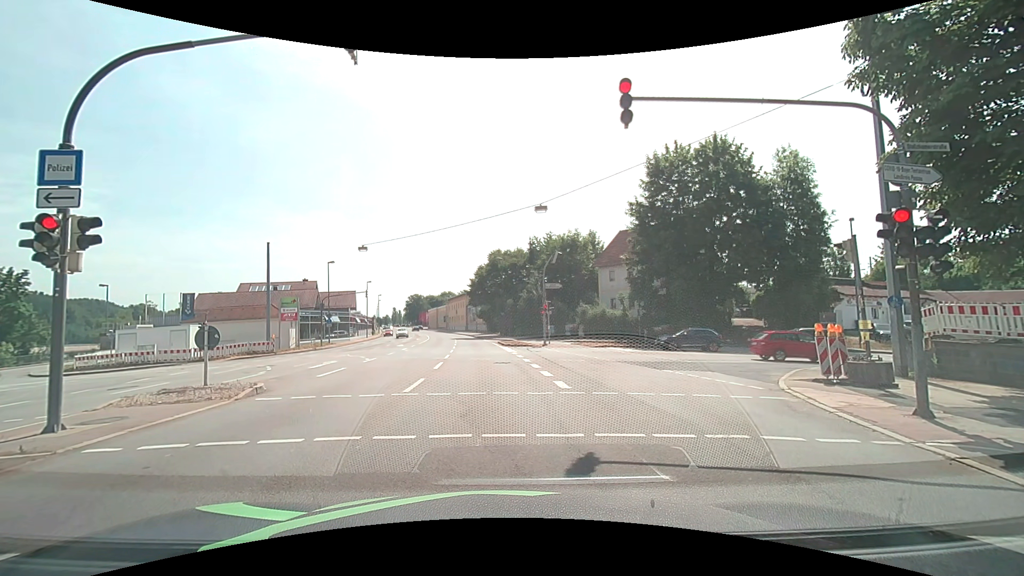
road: primary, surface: asphalt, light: Day
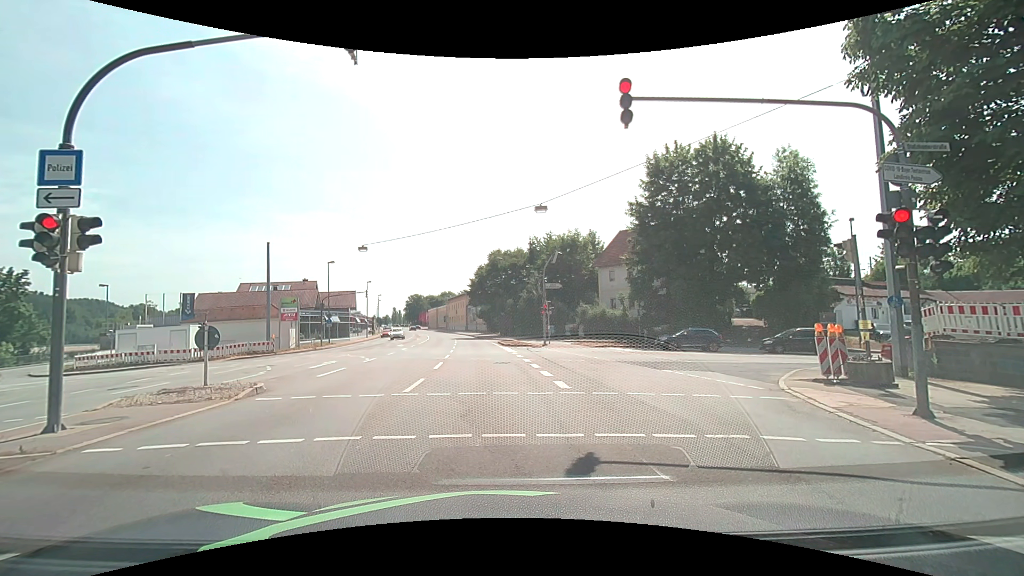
(0.0, 0.0) m; 0°
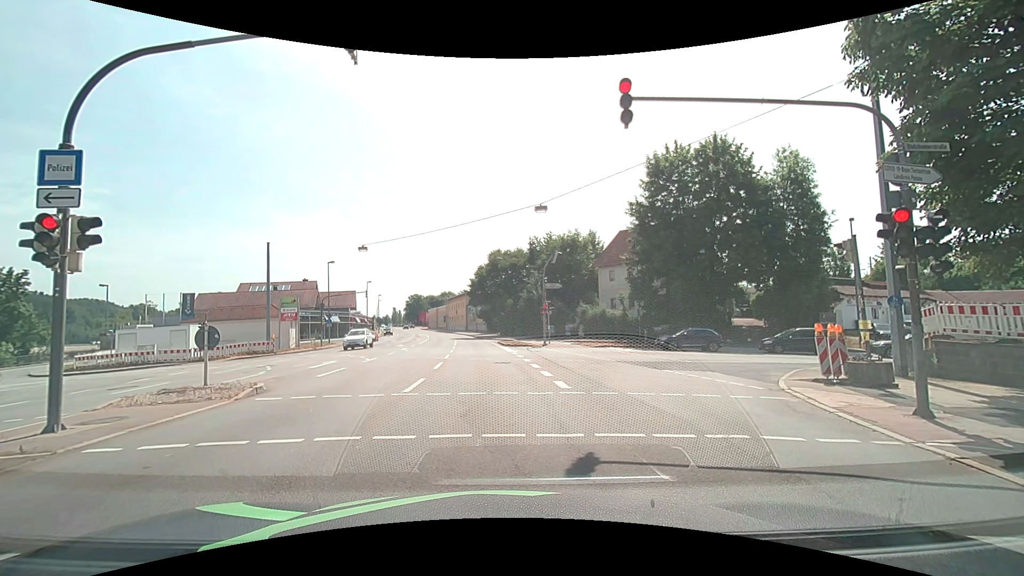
(0.0, 0.0) m; 0°
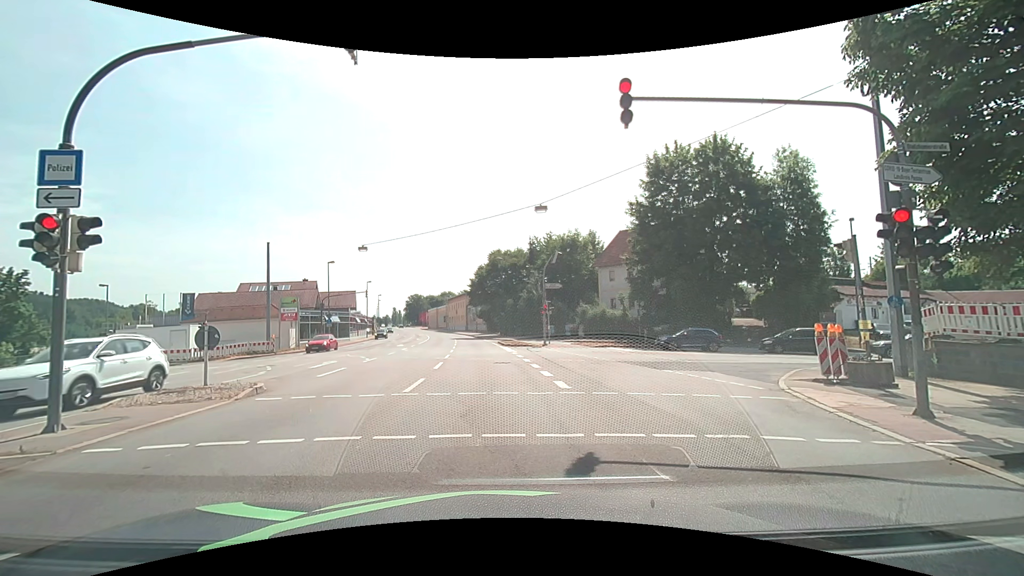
(0.0, 0.0) m; 0°
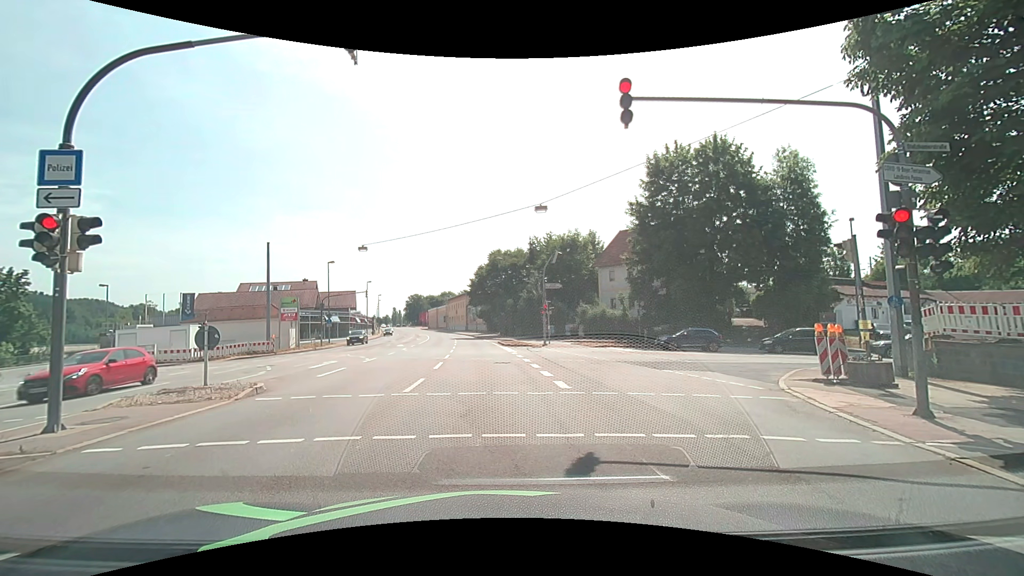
(0.0, 0.0) m; 0°
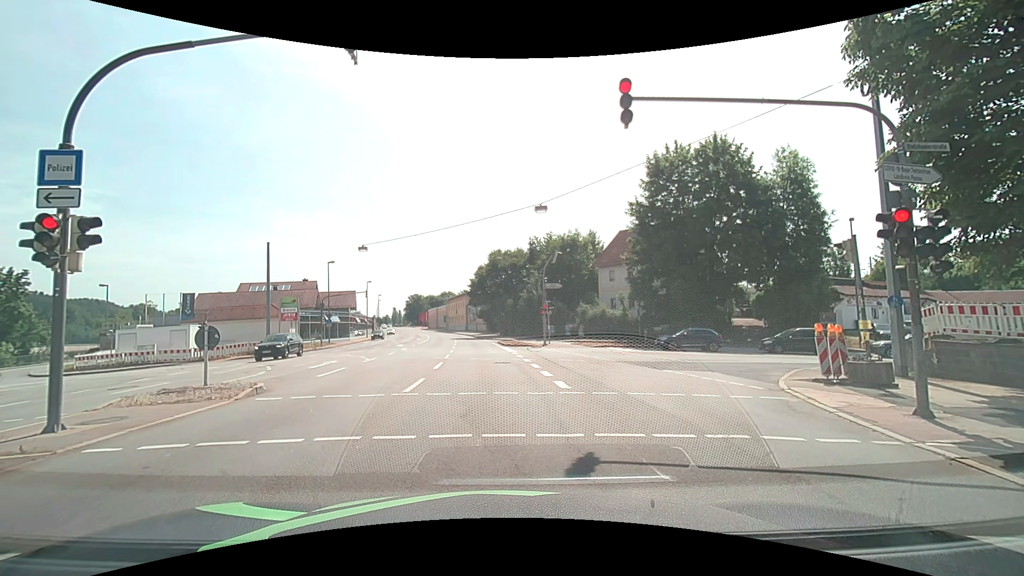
(0.0, 0.0) m; 0°
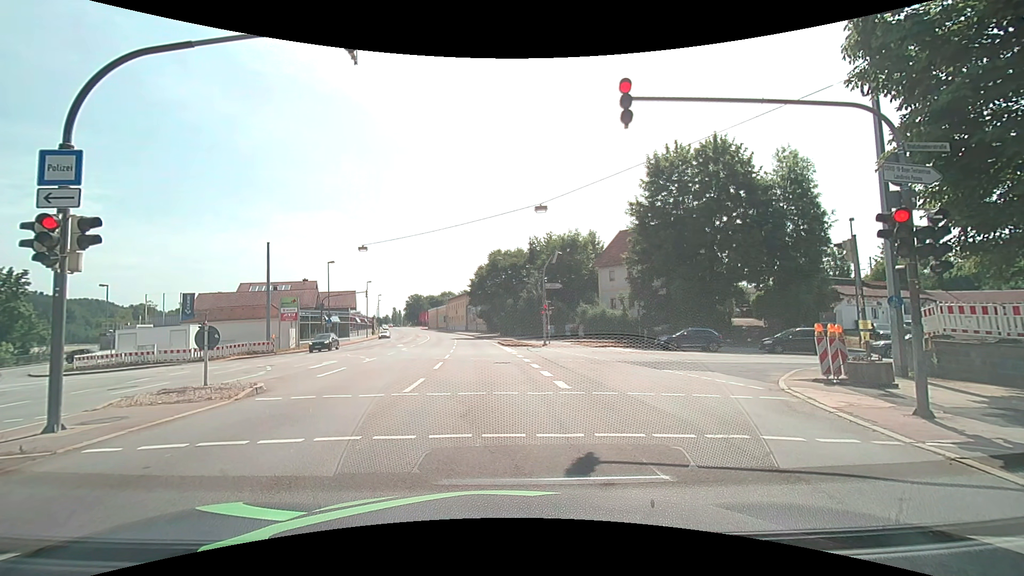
(0.0, 0.0) m; 0°
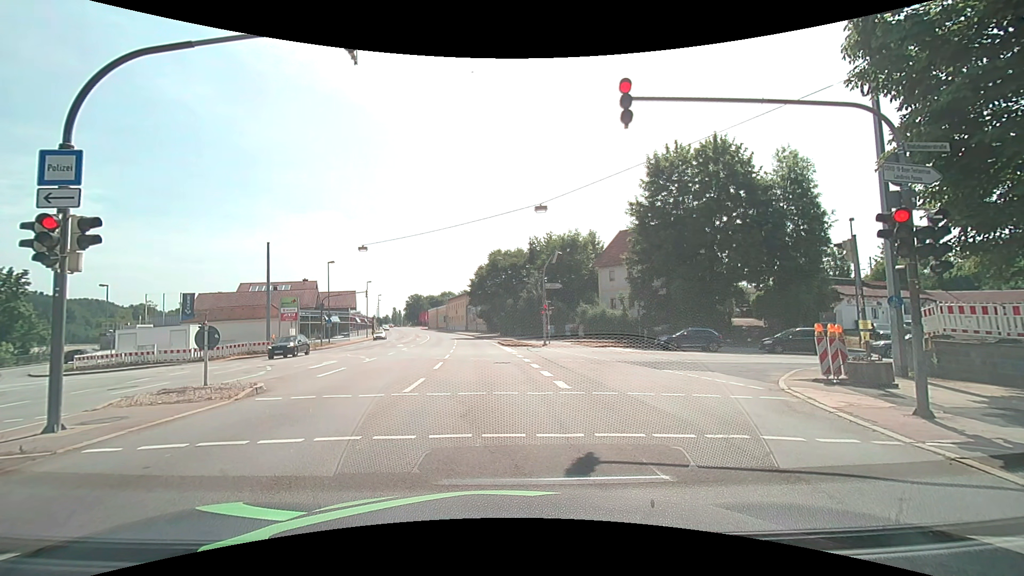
(0.0, 0.0) m; 0°
(0, +10) (-1, +20) (-1, +30) (-2, +40) (-3, +50) (-4, +60) (-5, +70) (-7, +80) (-9, +89) (-11, +99) m
